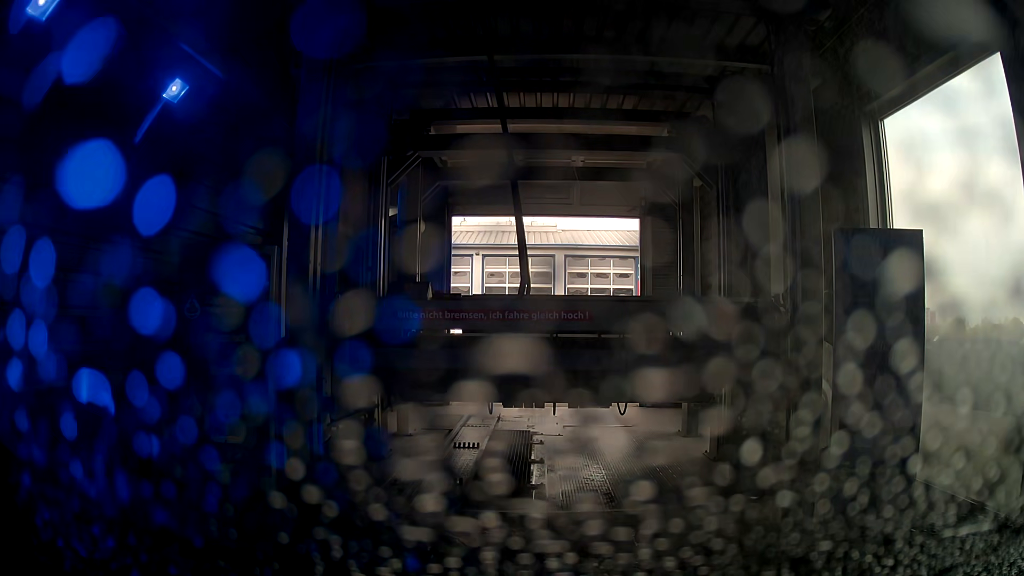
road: service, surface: asphalt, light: Day
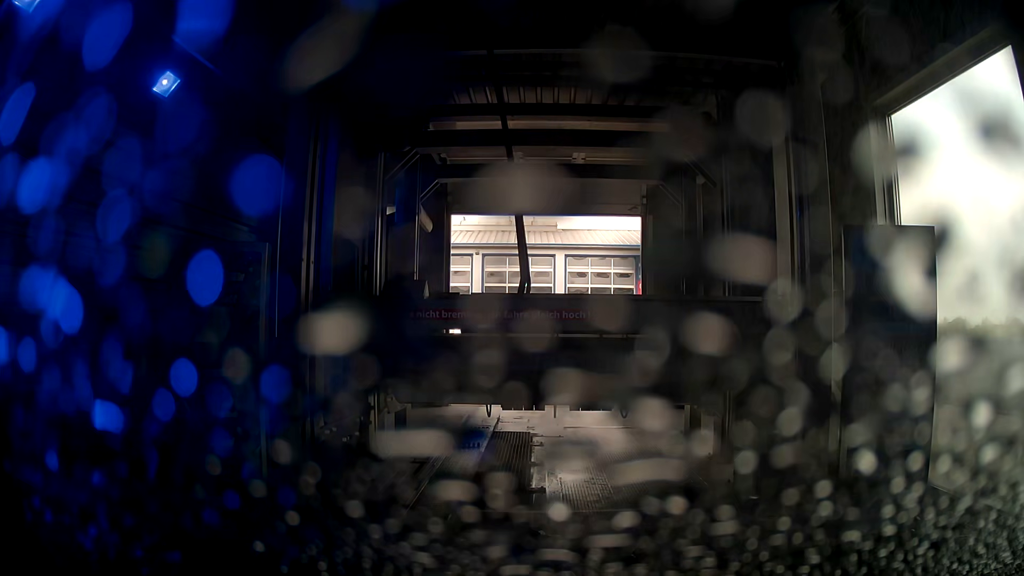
(0.0, +0.1) m; 0°
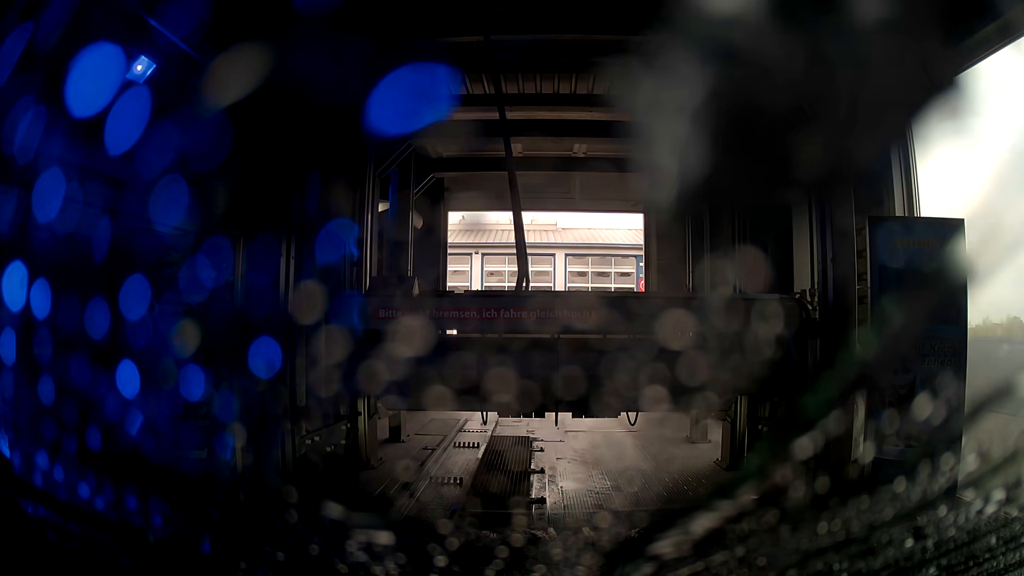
(0.0, +0.2) m; 0°
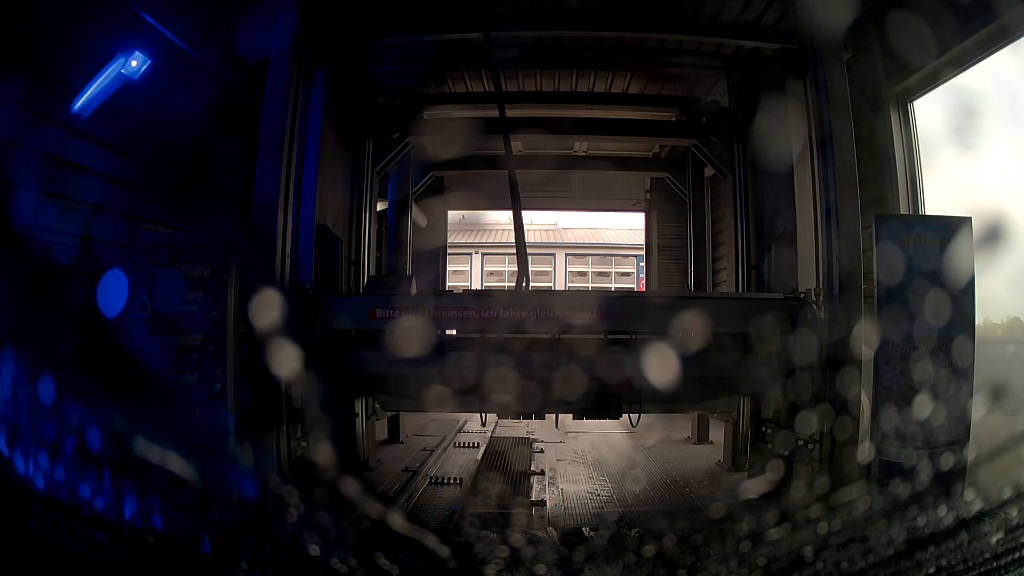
(0.0, 0.0) m; 0°
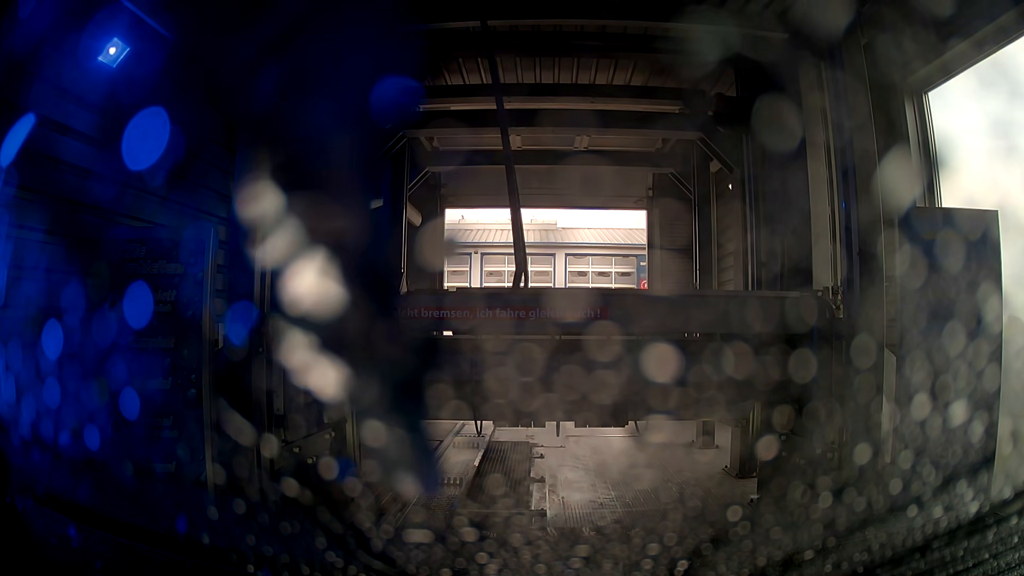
(0.0, +0.1) m; 0°
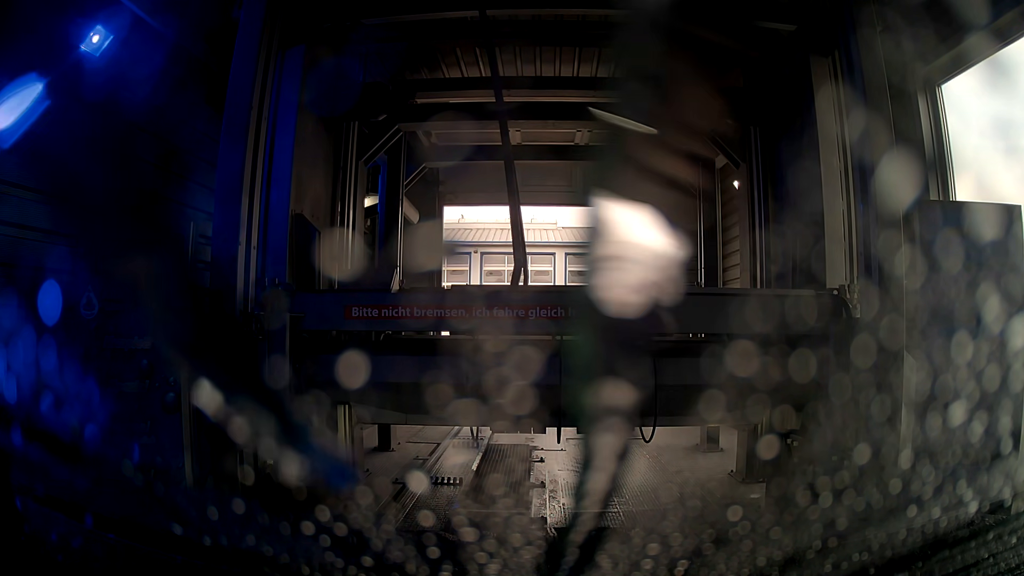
(0.0, +0.1) m; 0°
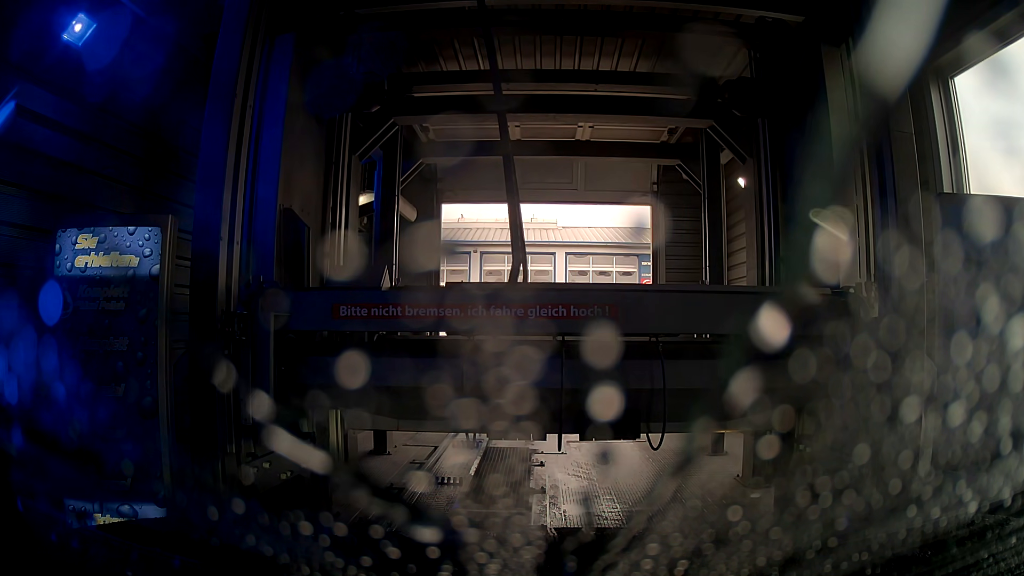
(0.0, +0.1) m; 0°
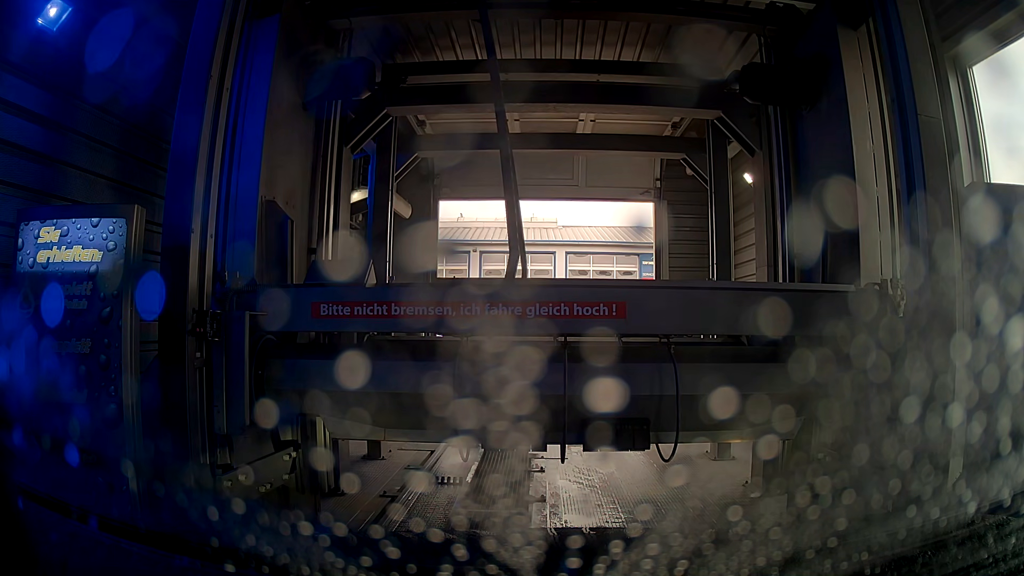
(0.0, +0.1) m; 0°
